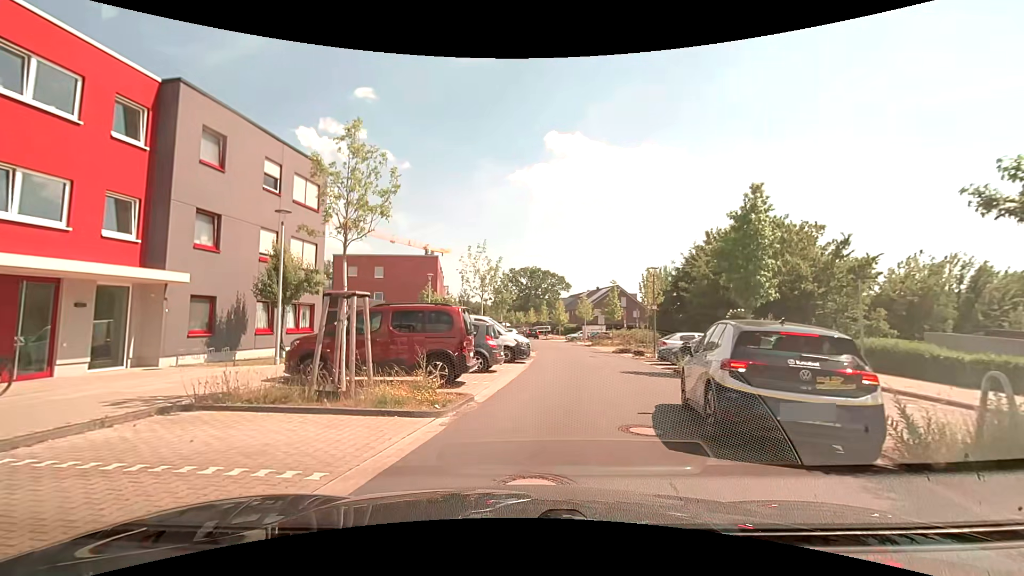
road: residential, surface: asphalt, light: Day
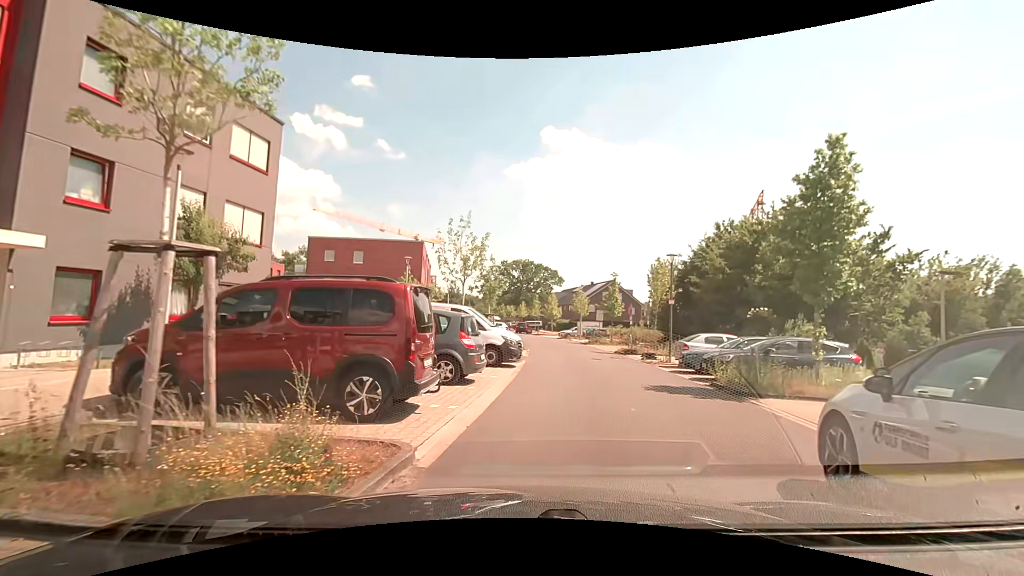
(0.0, +4.7) m; +1°
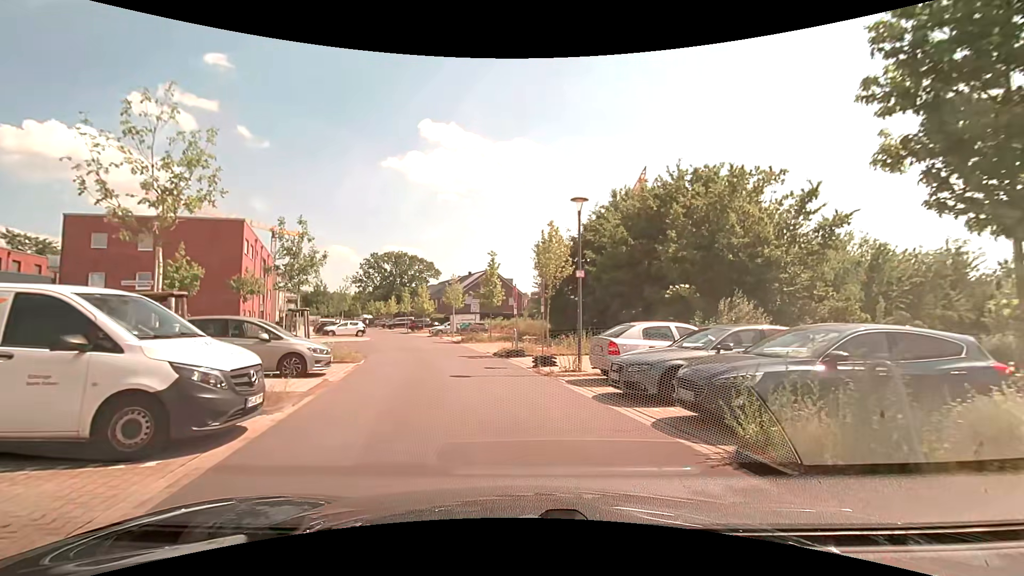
(+1.4, +9.6) m; +15°
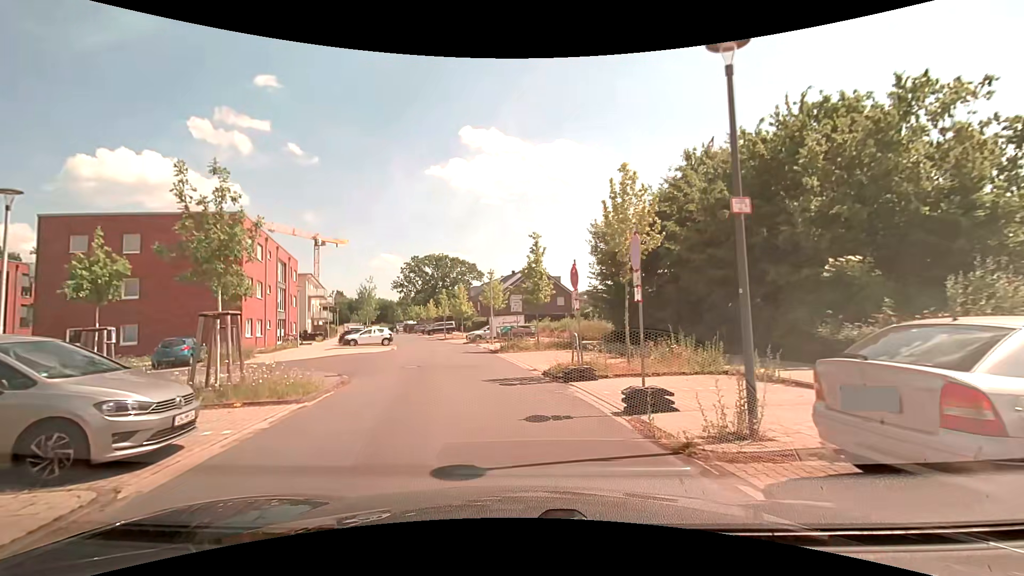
(-0.5, +8.1) m; -7°
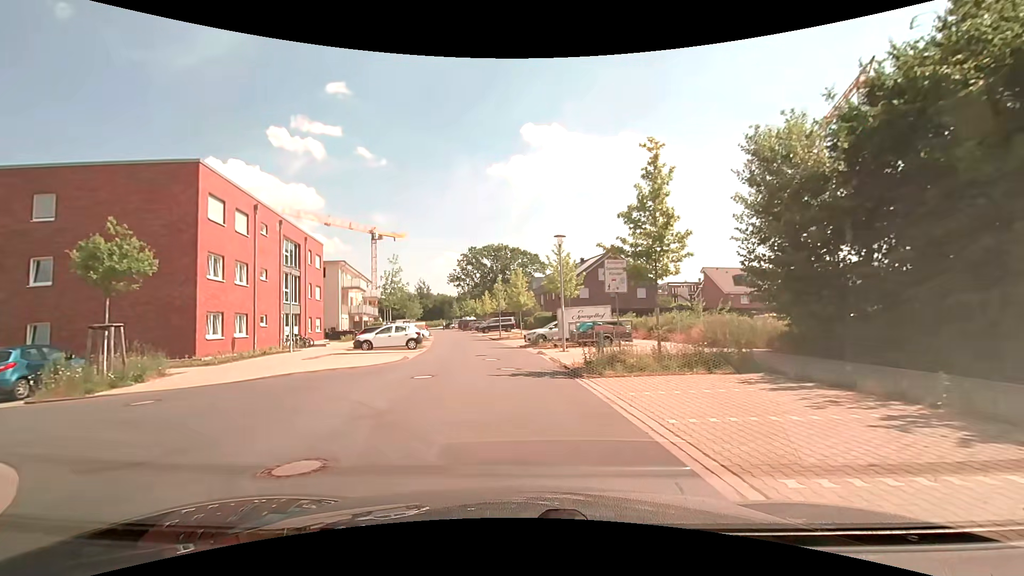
(-0.7, +13.2) m; -7°
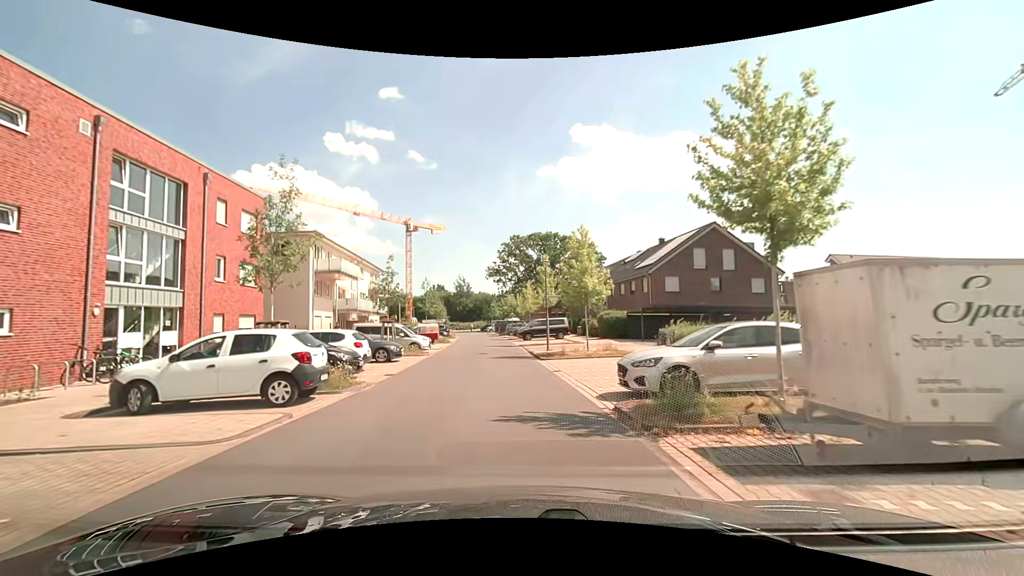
(-0.8, +20.6) m; -6°
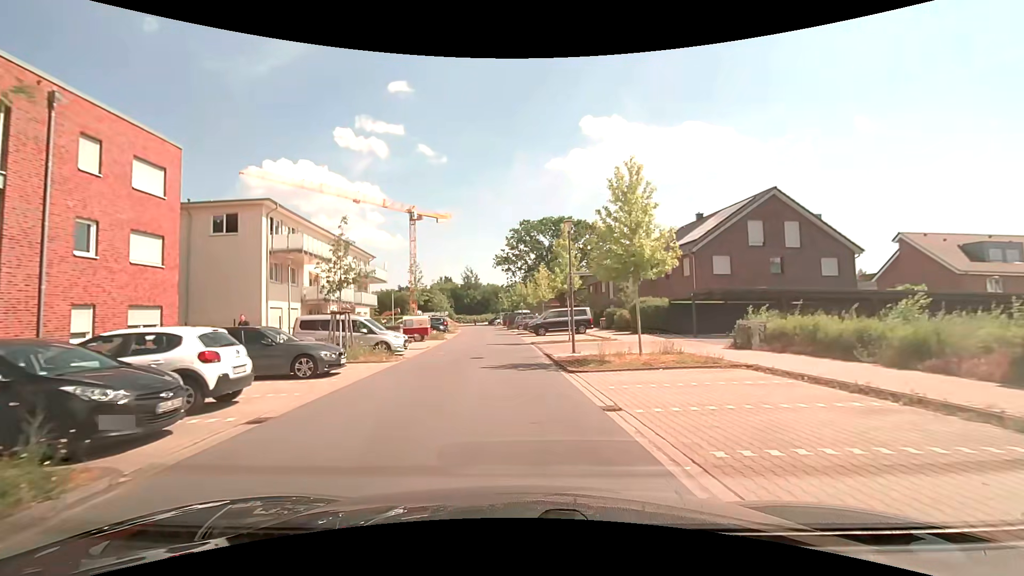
(0.0, +9.0) m; -1°
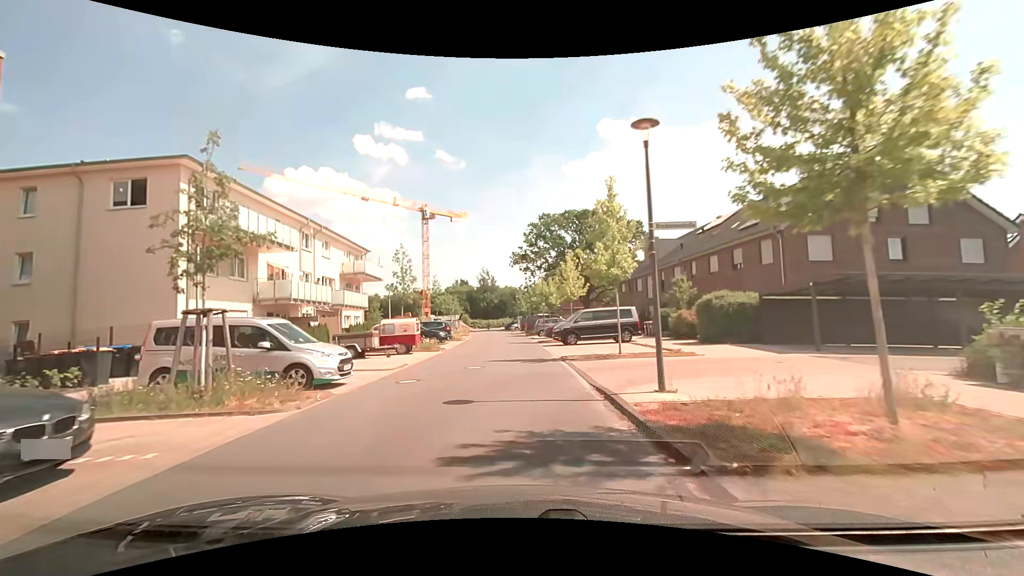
(-0.2, +9.5) m; -2°
